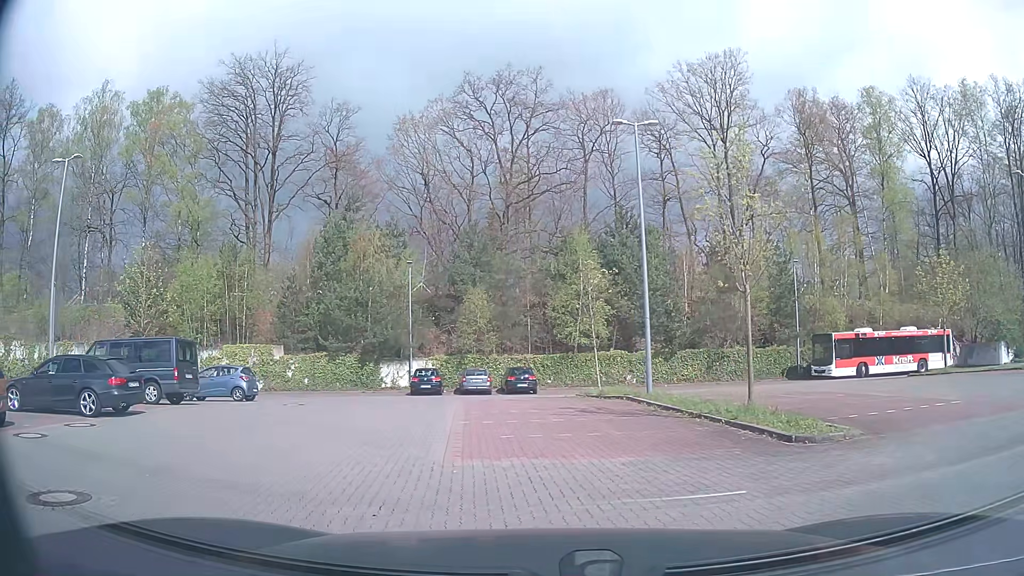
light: Day
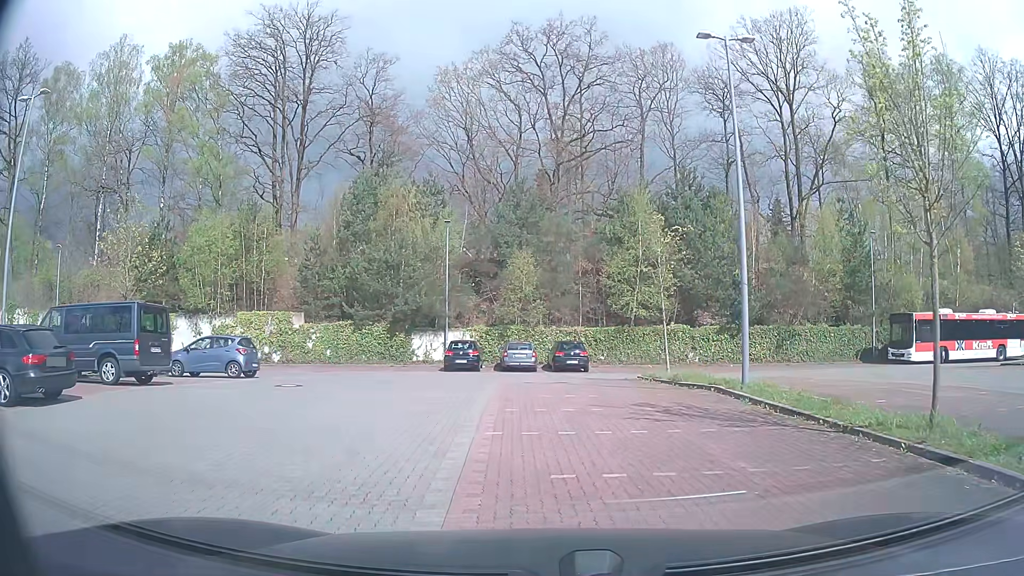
(-0.3, +4.6) m; -3°
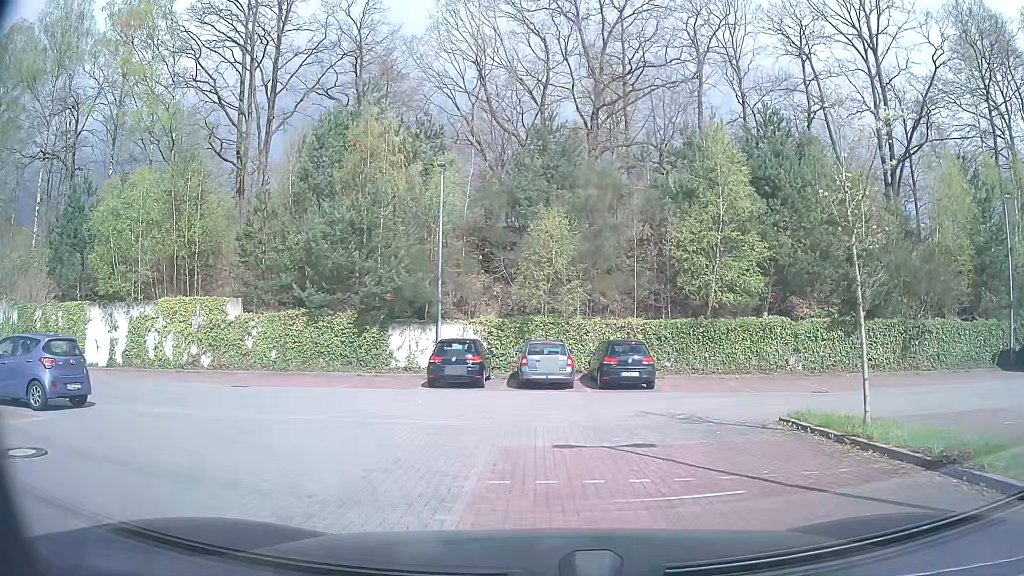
(-0.5, +11.8) m; -4°
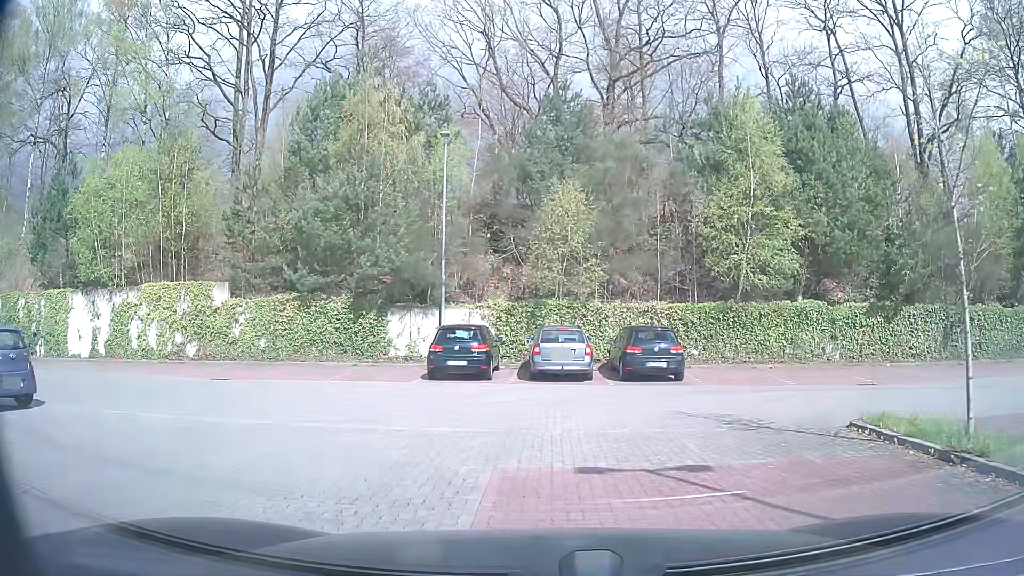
(0.0, +2.3) m; 0°
